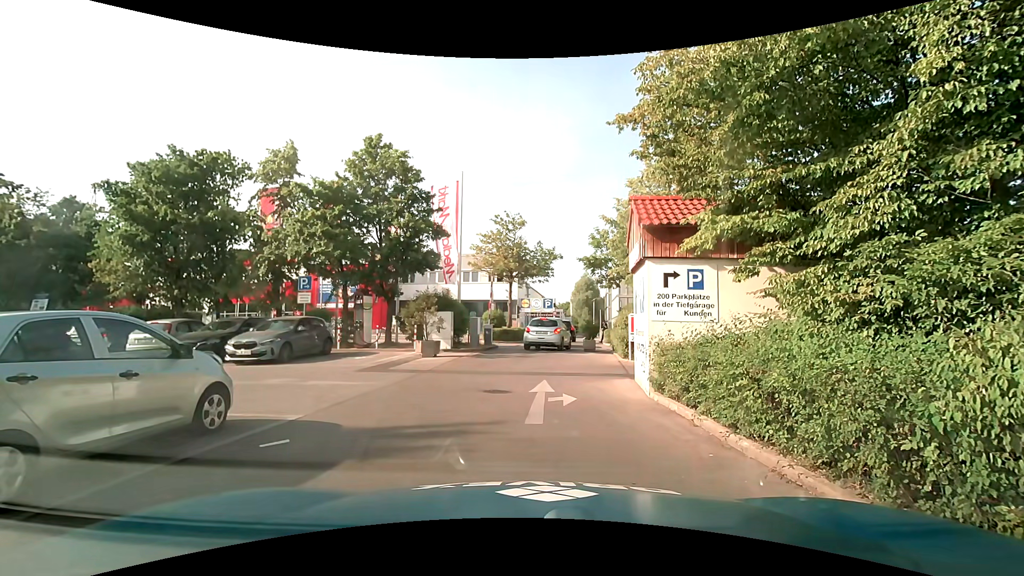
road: service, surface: asphalt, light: Day
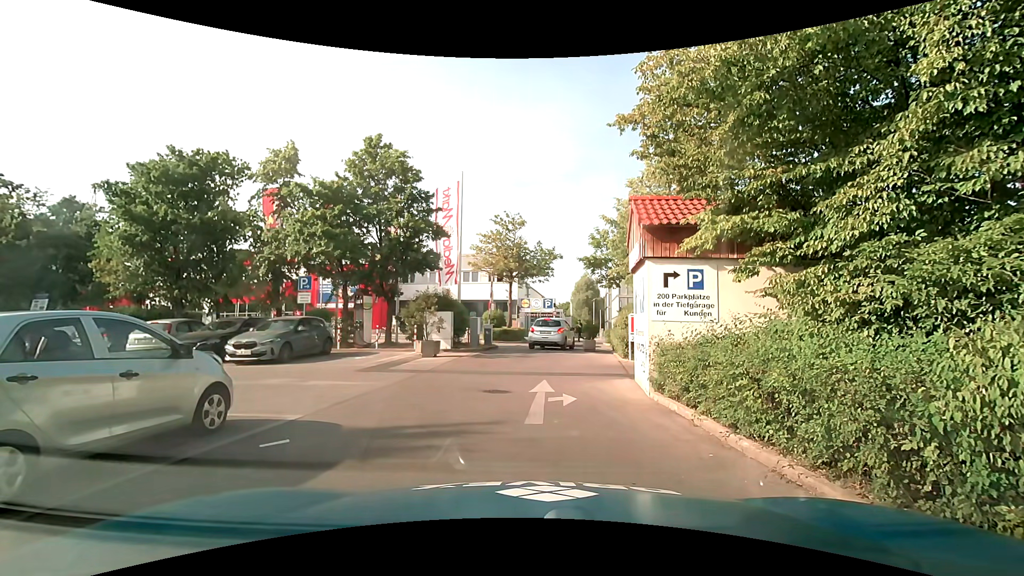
(0.0, 0.0) m; 0°
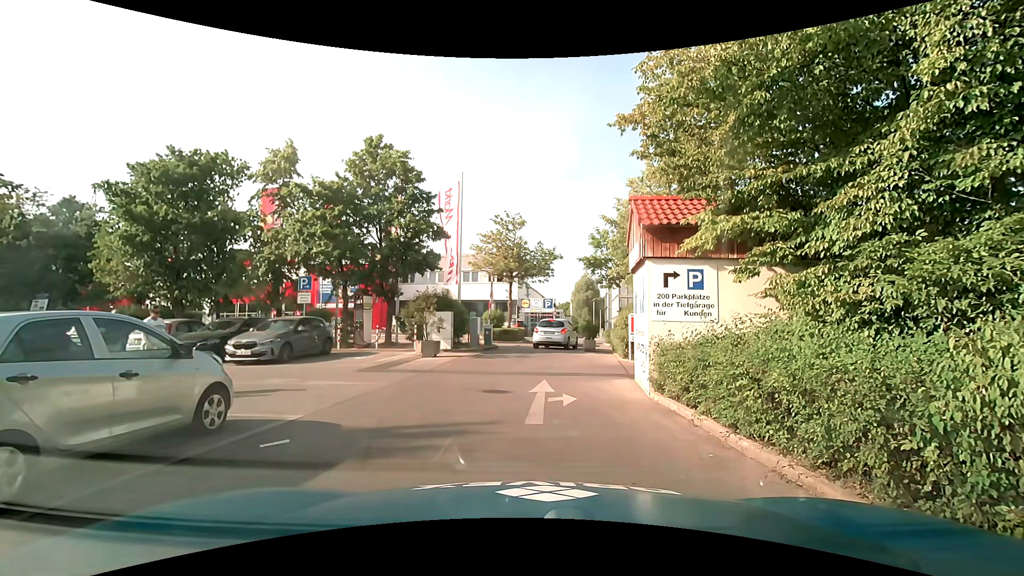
(0.0, 0.0) m; 0°
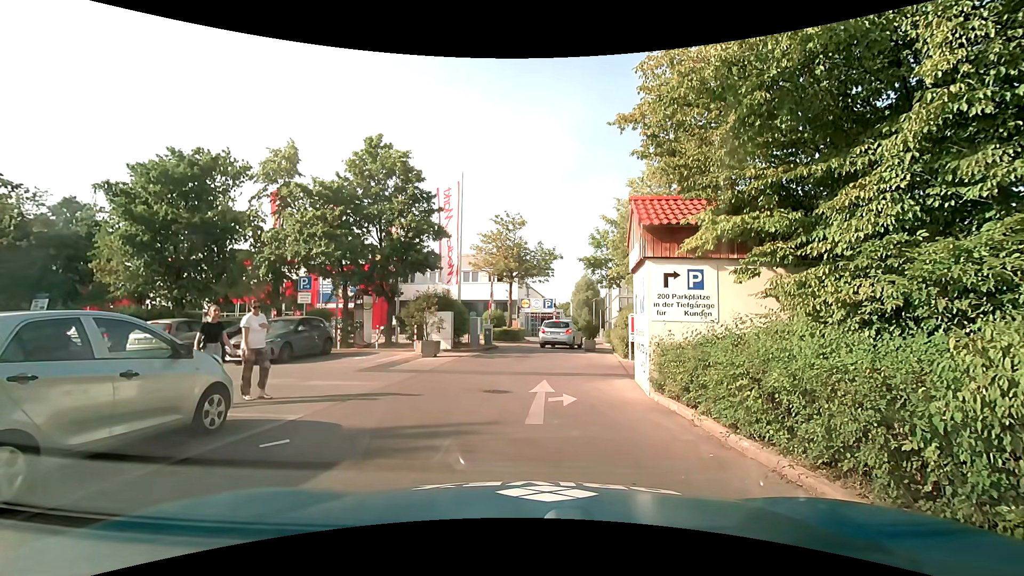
(0.0, 0.0) m; 0°
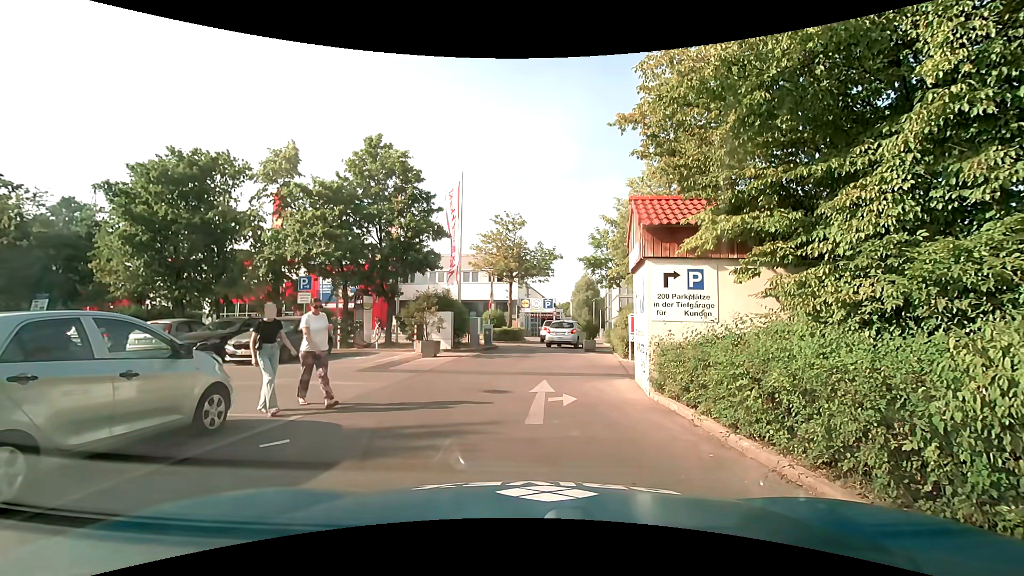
(0.0, 0.0) m; 0°
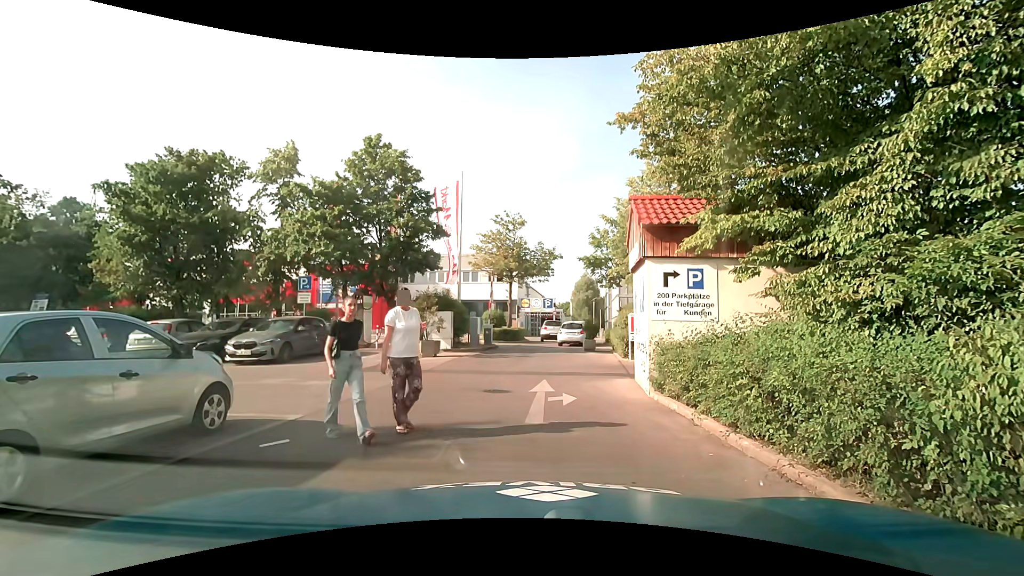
(0.0, 0.0) m; 0°
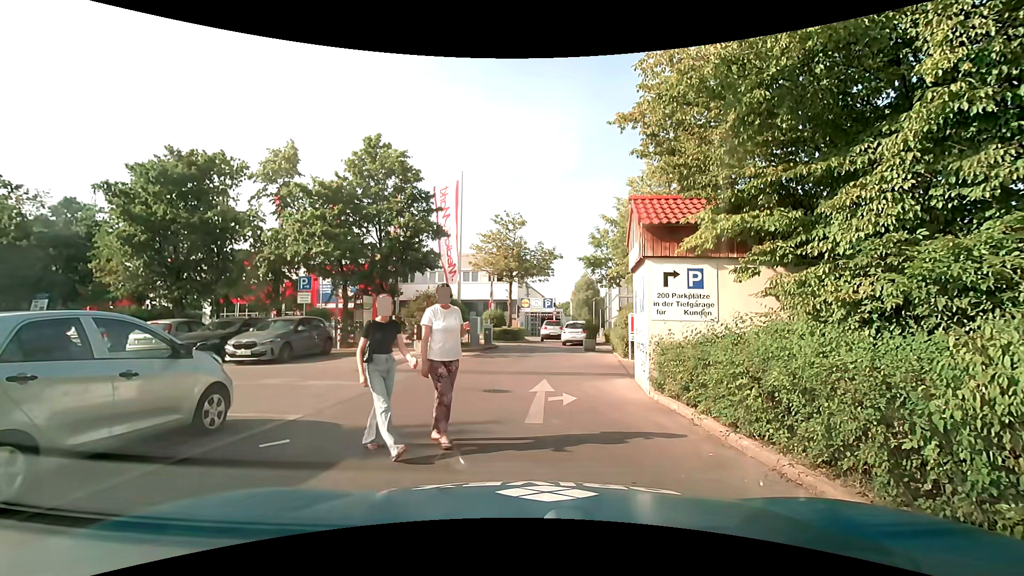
(0.0, 0.0) m; 0°
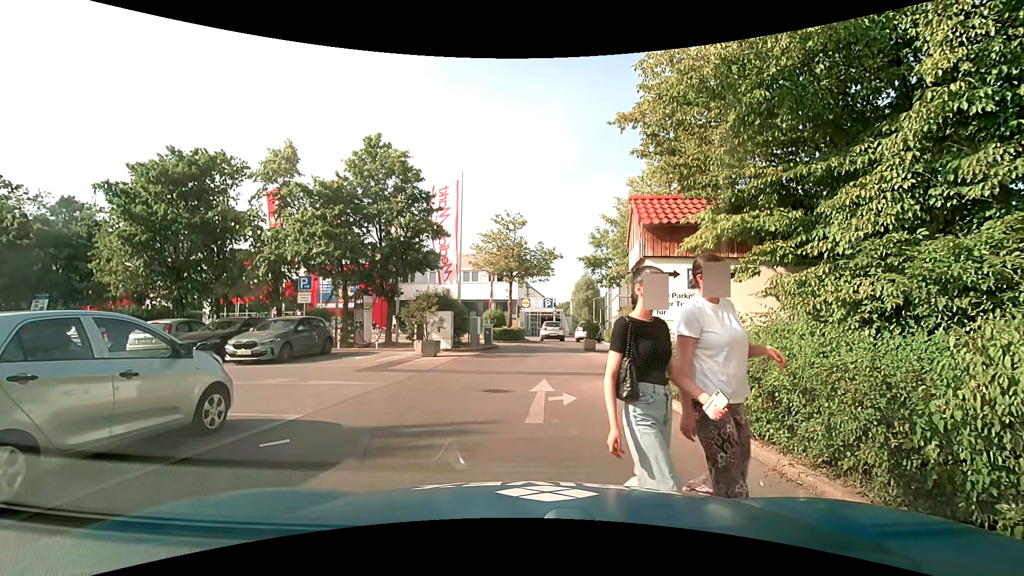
(0.0, 0.0) m; 0°
